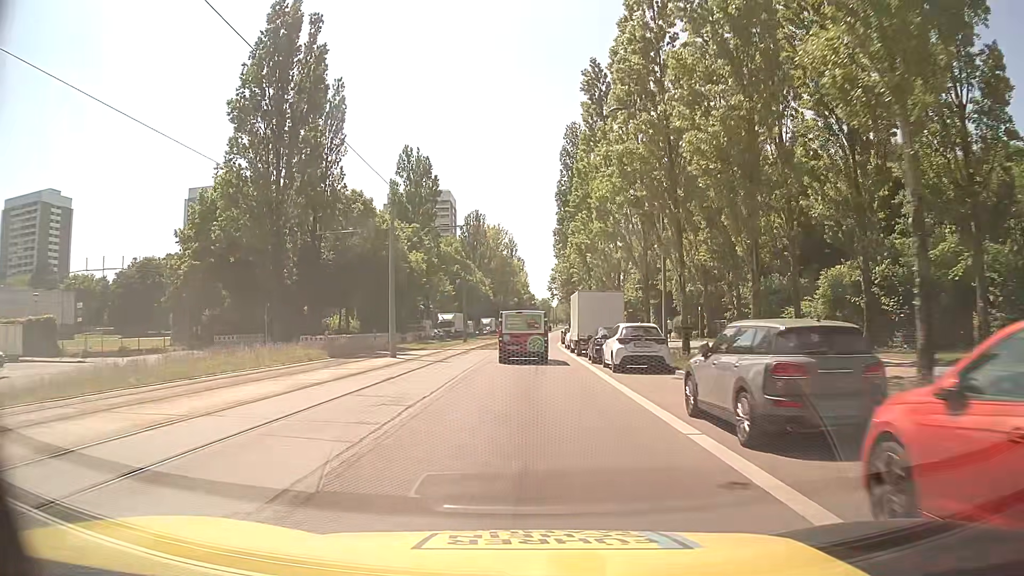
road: secondary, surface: asphalt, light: Day
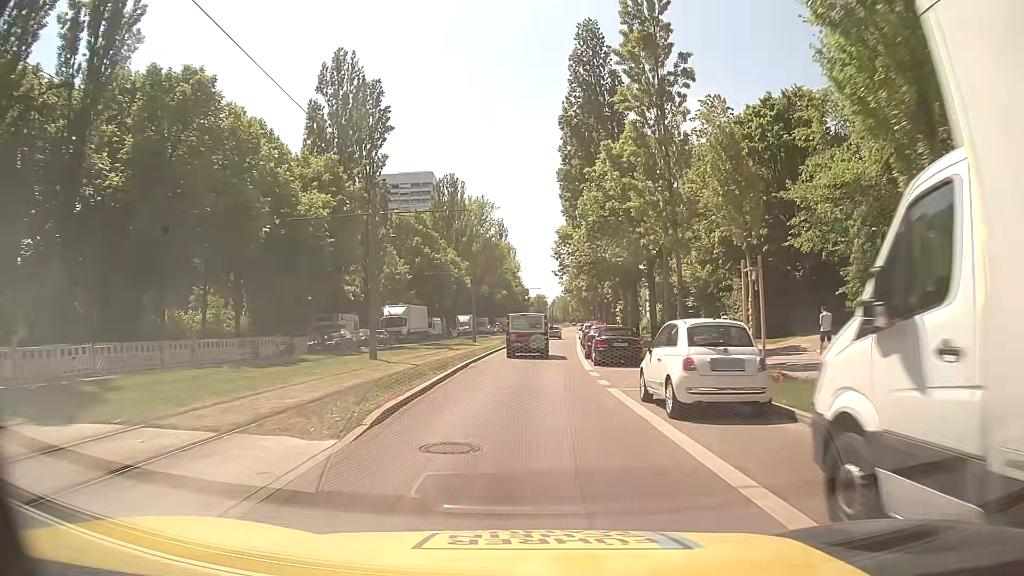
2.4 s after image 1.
(+0.5, +33.0) m; +1°
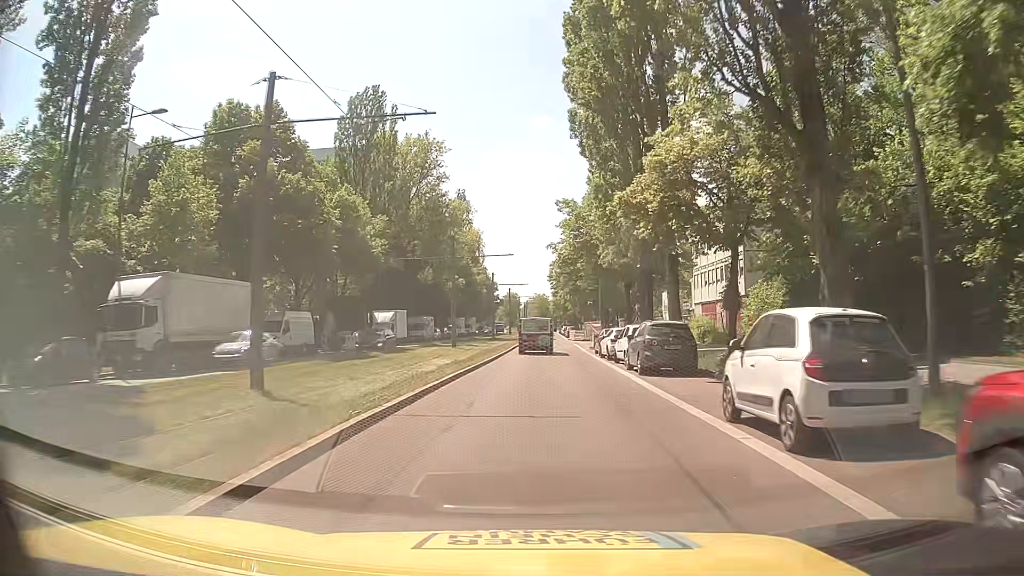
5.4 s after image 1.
(+0.4, +41.5) m; +3°
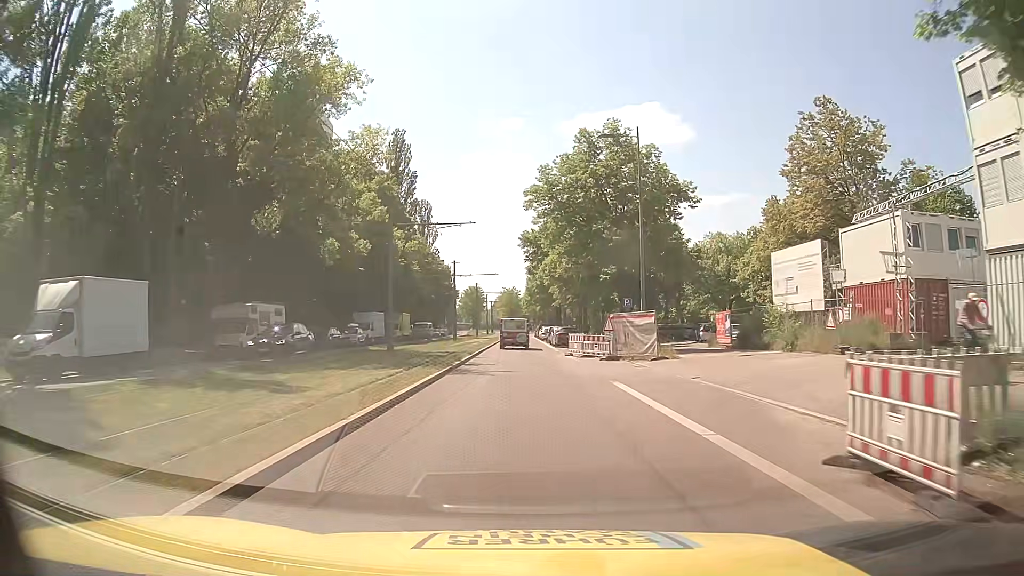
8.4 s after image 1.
(+0.5, +42.1) m; +1°
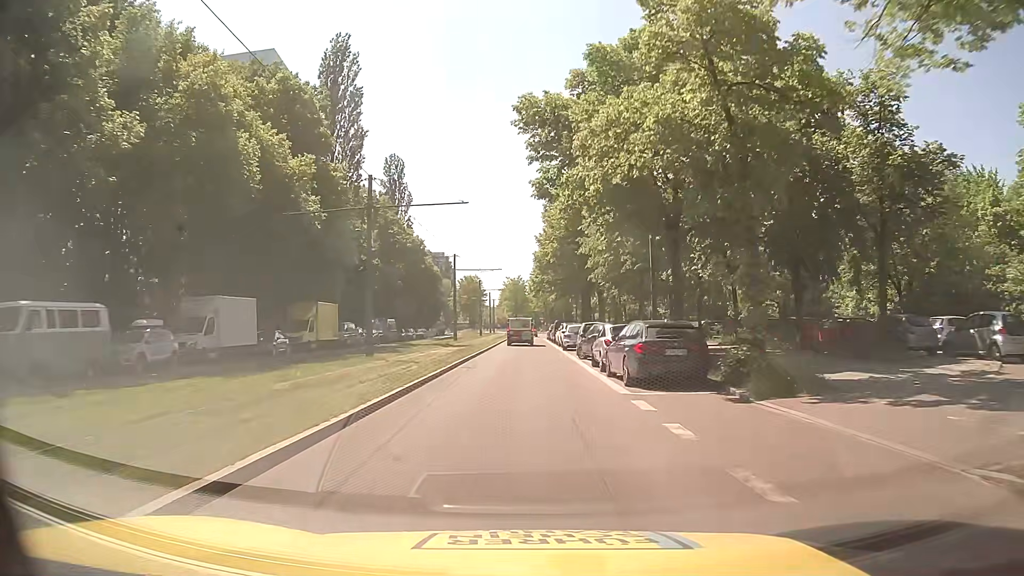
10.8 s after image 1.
(+0.5, +33.6) m; 0°
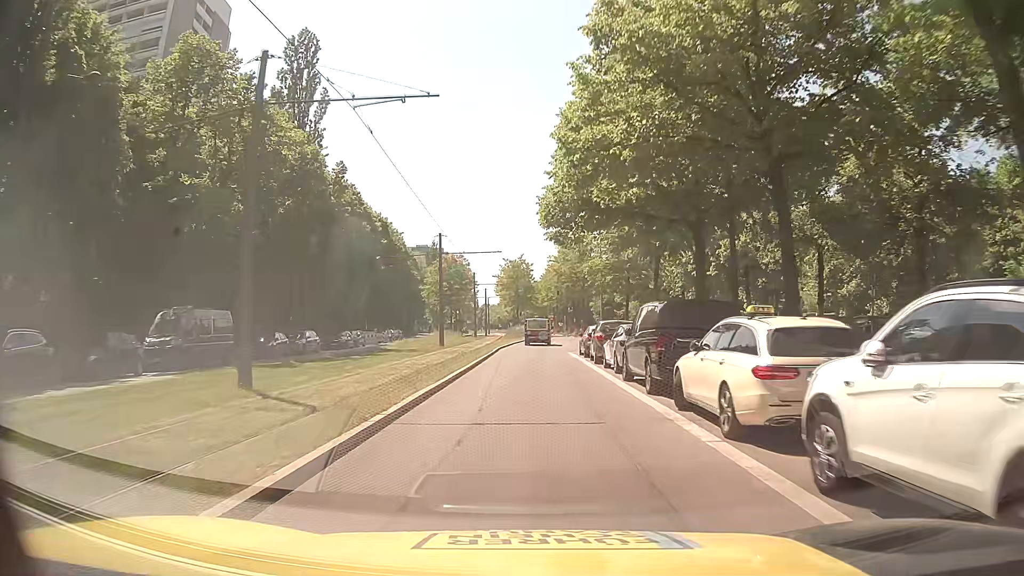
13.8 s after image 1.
(-0.4, +41.8) m; 0°
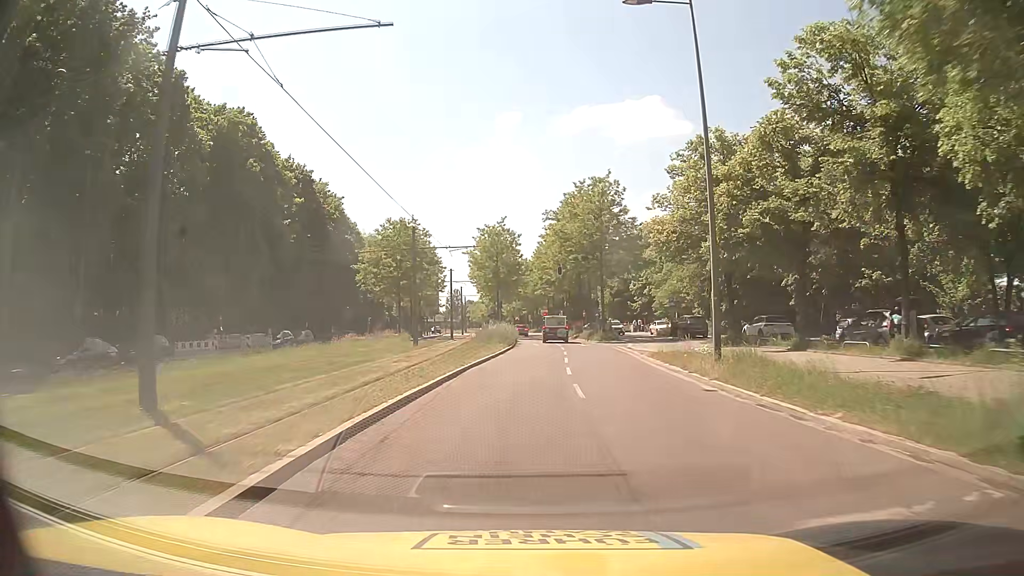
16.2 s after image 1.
(+0.1, +32.3) m; +1°
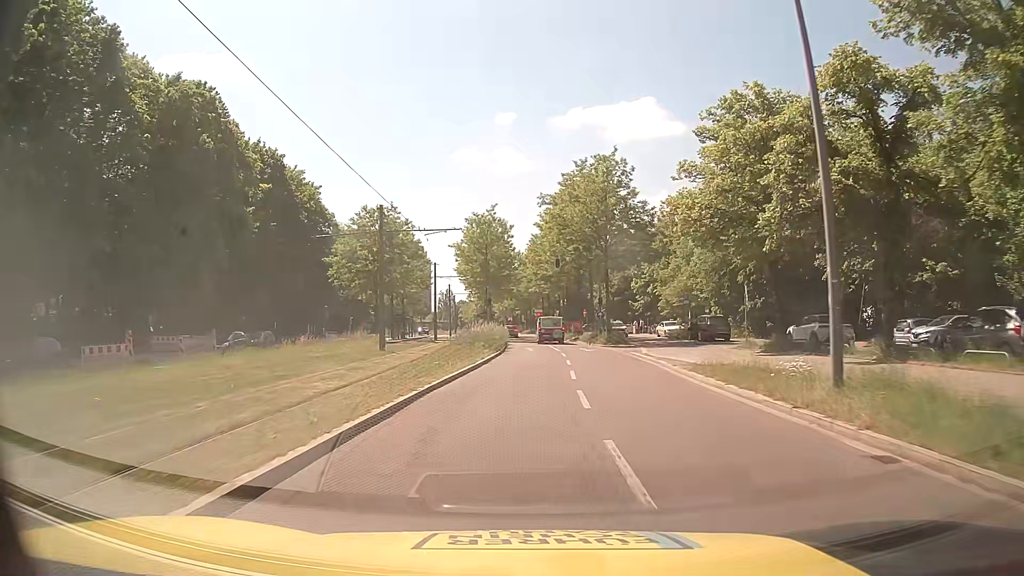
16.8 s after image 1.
(+0.1, +7.4) m; +1°
